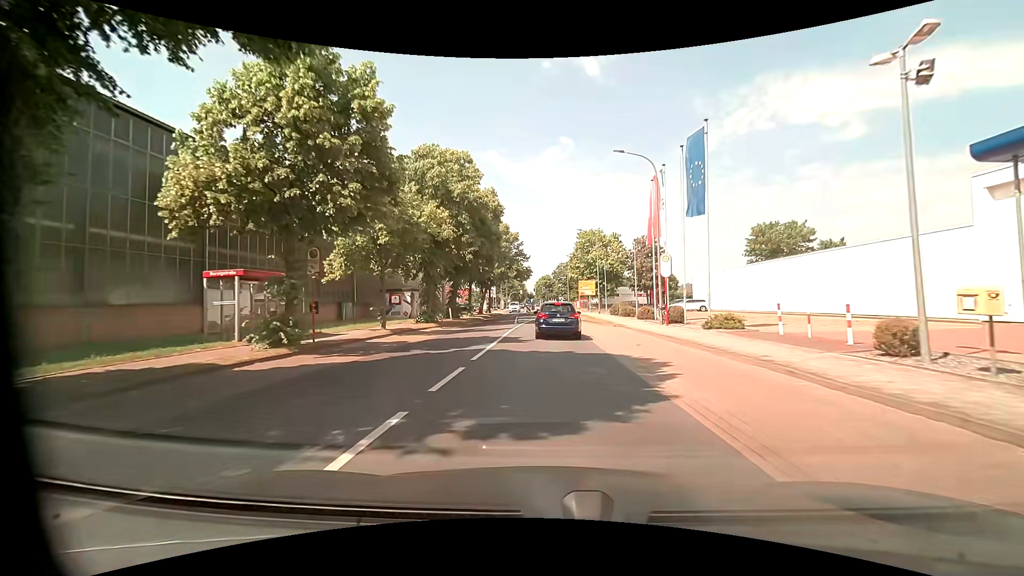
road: tertiary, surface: asphalt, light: Day
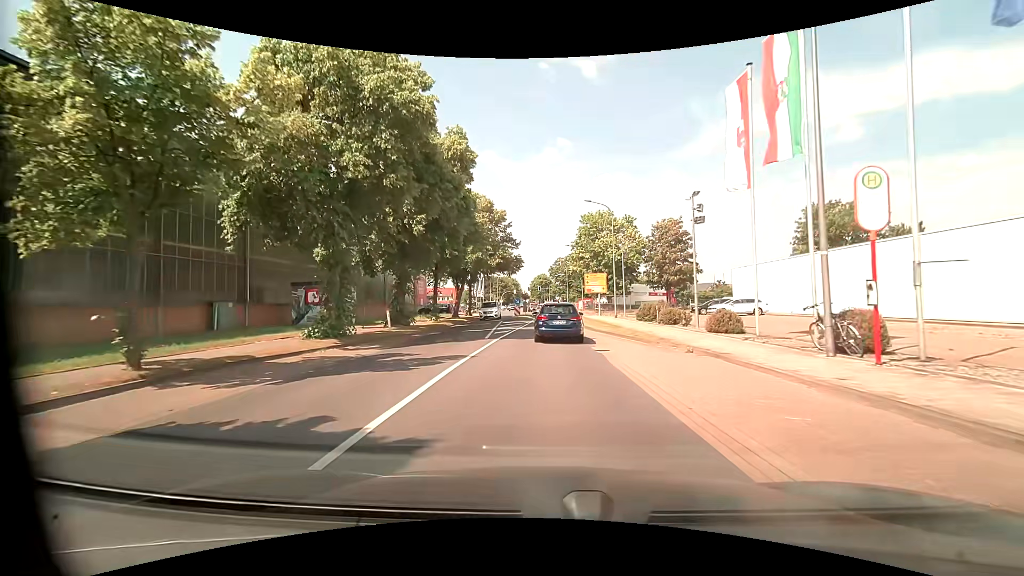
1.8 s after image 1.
(+0.2, +15.8) m; +1°
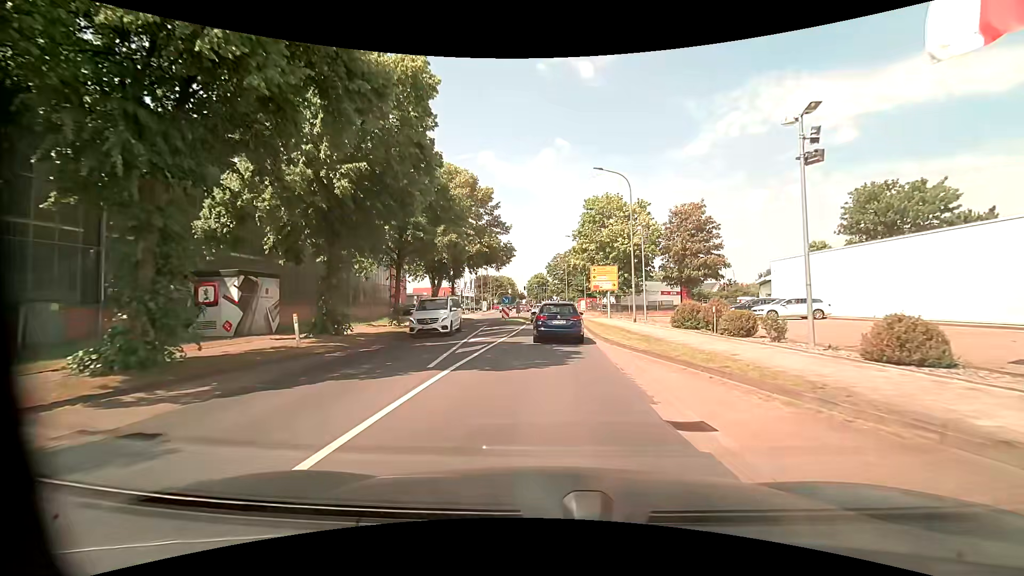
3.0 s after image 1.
(-0.1, +9.7) m; 0°
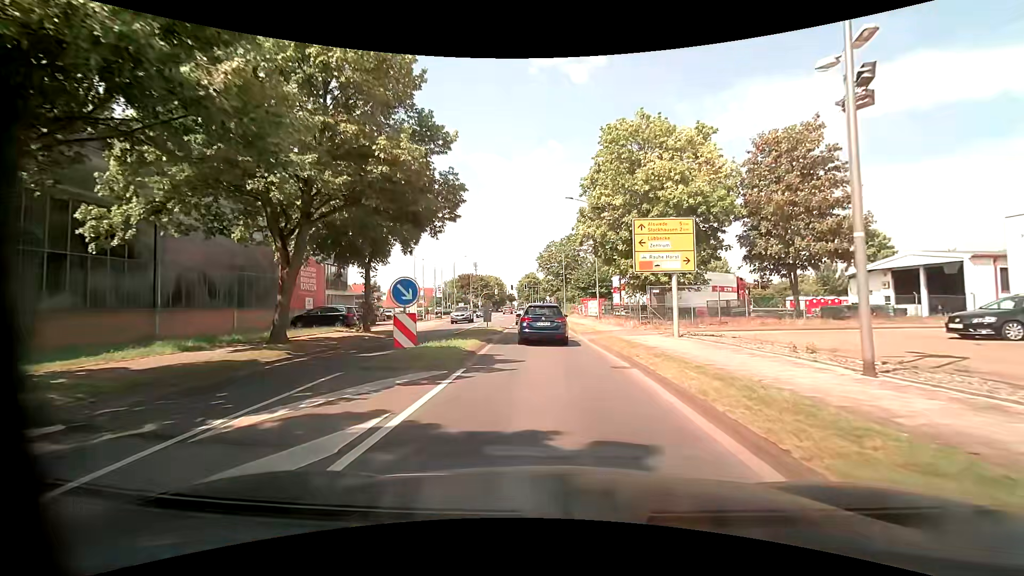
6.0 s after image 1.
(+0.2, +22.5) m; +1°
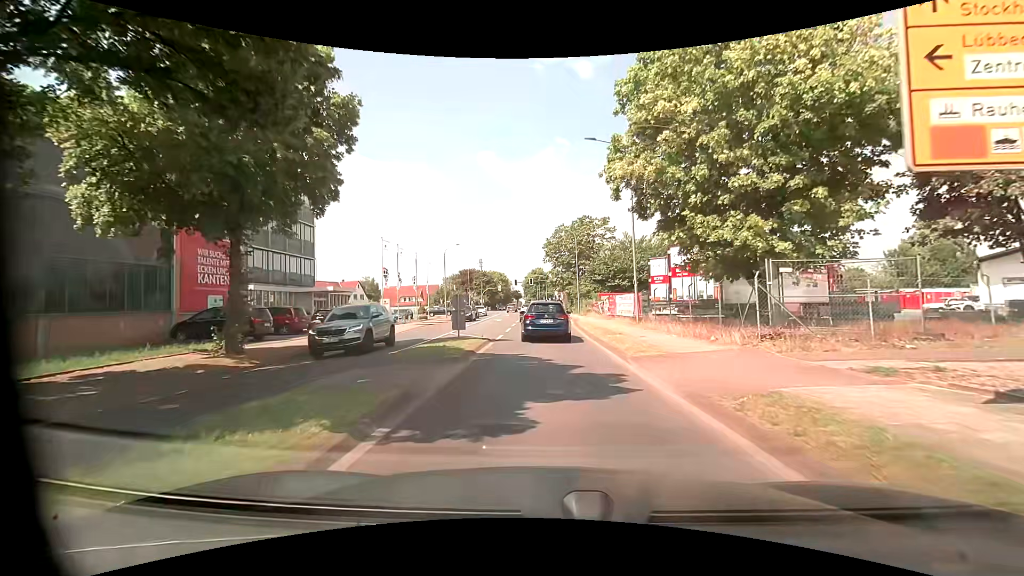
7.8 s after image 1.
(0.0, +12.9) m; 0°
(0, +10) (0, +20) (0, +30) (-1, +40) (-1, +50) (-1, +60) (-2, +70) (-2, +80) (-3, +90) (-3, +100) m
